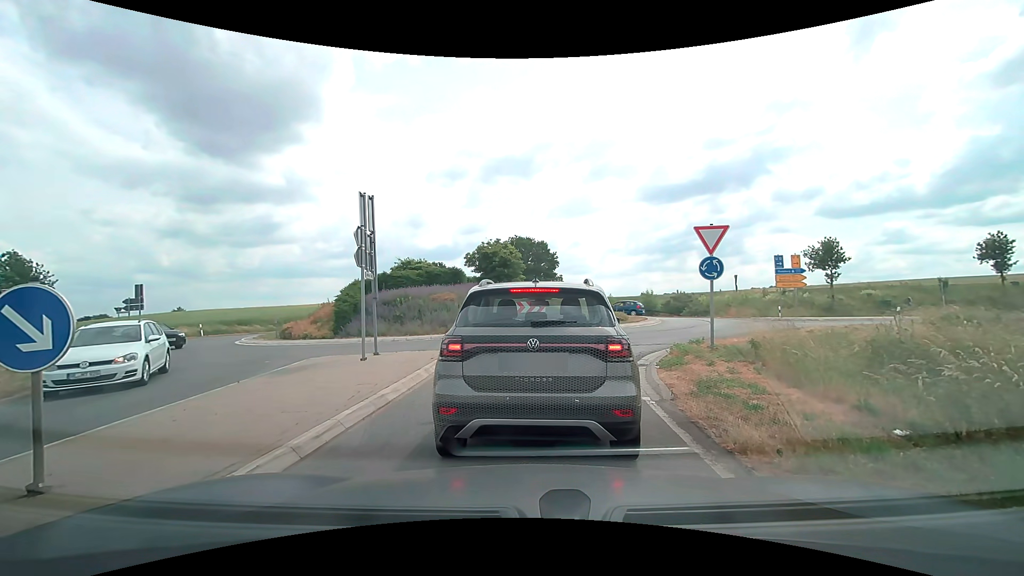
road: secondary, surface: asphalt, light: Day
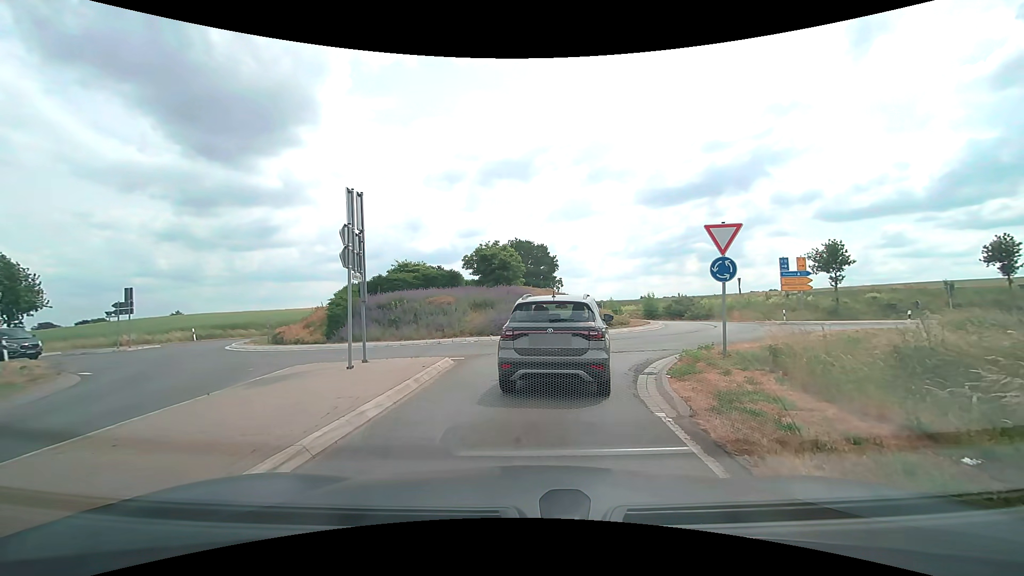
(0.0, +1.0) m; 0°
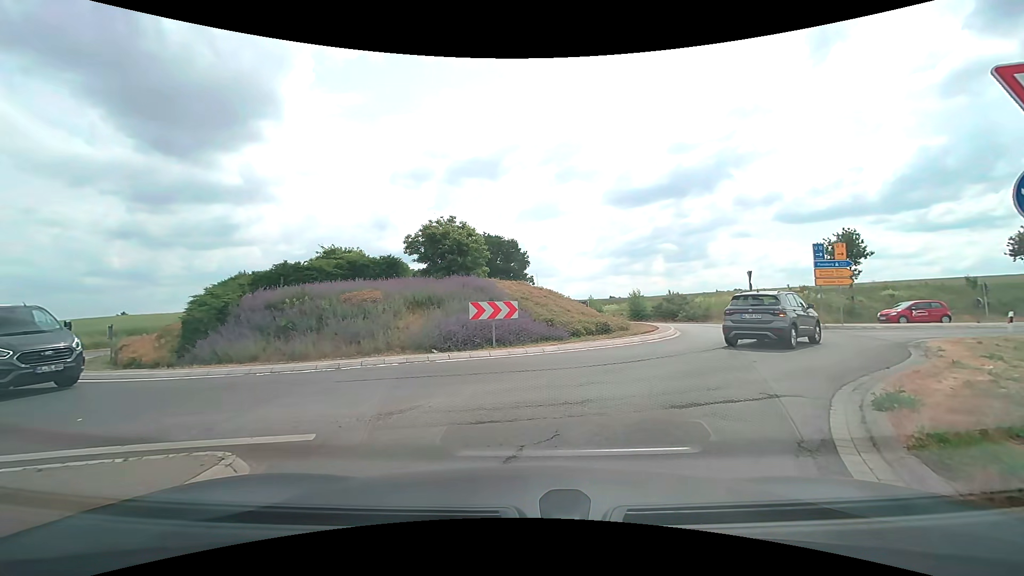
(+0.1, +8.1) m; +3°
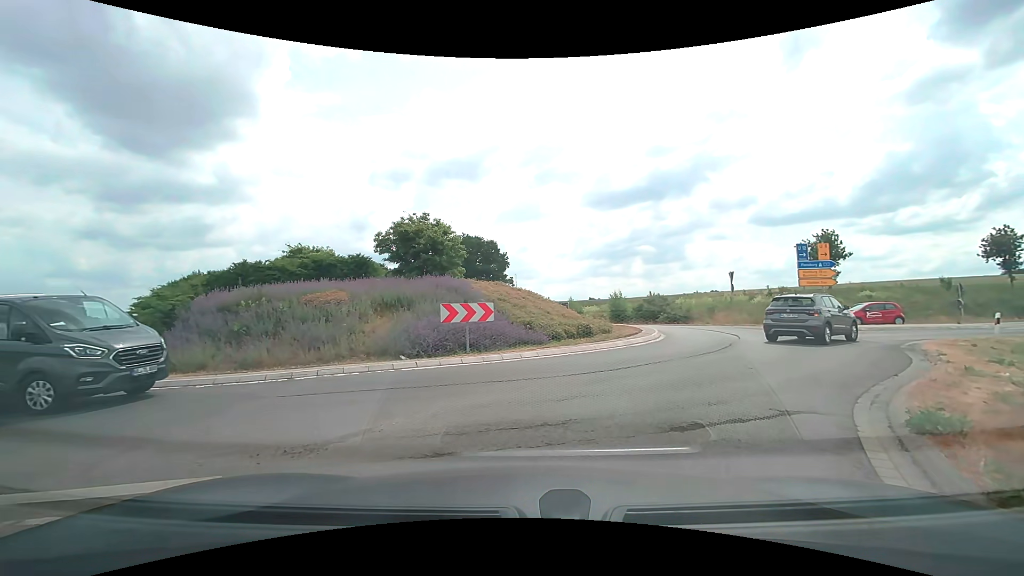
(0.0, +1.1) m; +3°
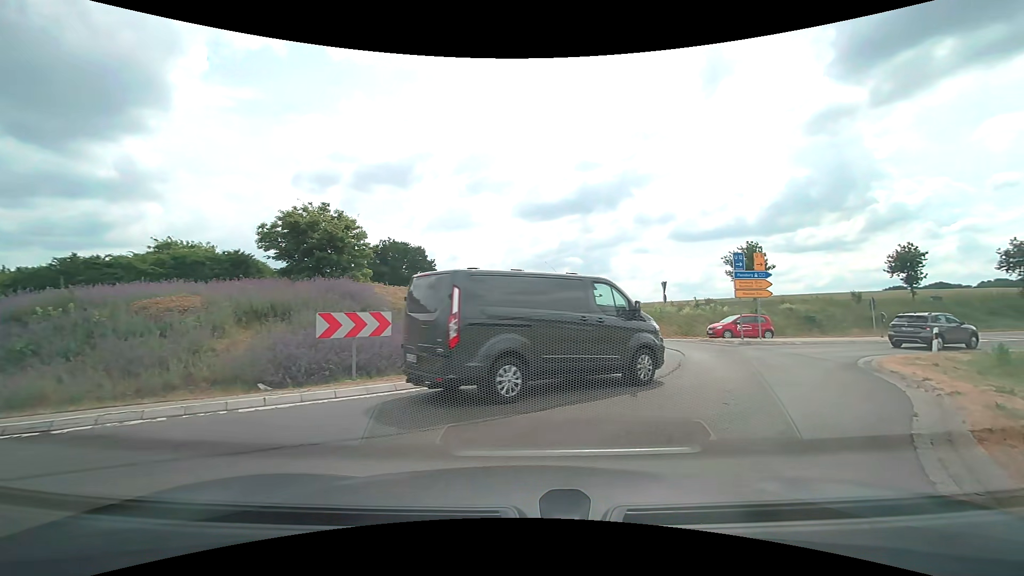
(+0.1, +3.2) m; +7°
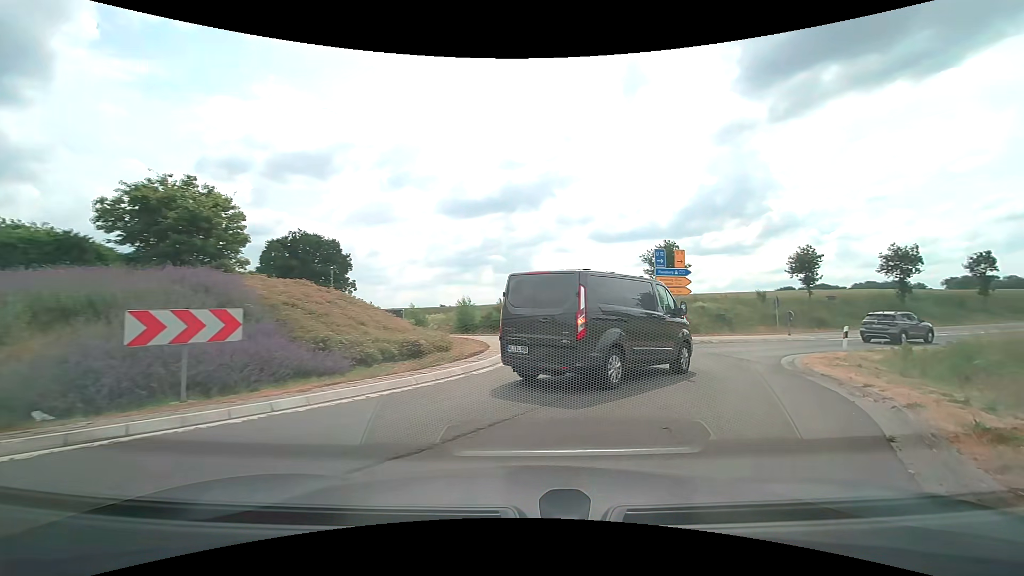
(+0.1, +2.2) m; +8°
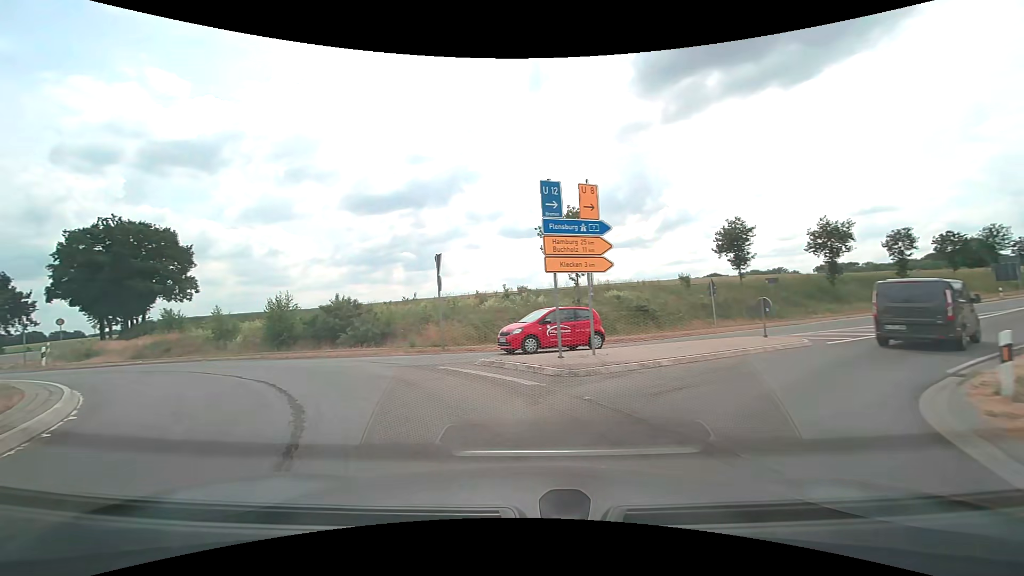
(+3.8, +12.8) m; +12°
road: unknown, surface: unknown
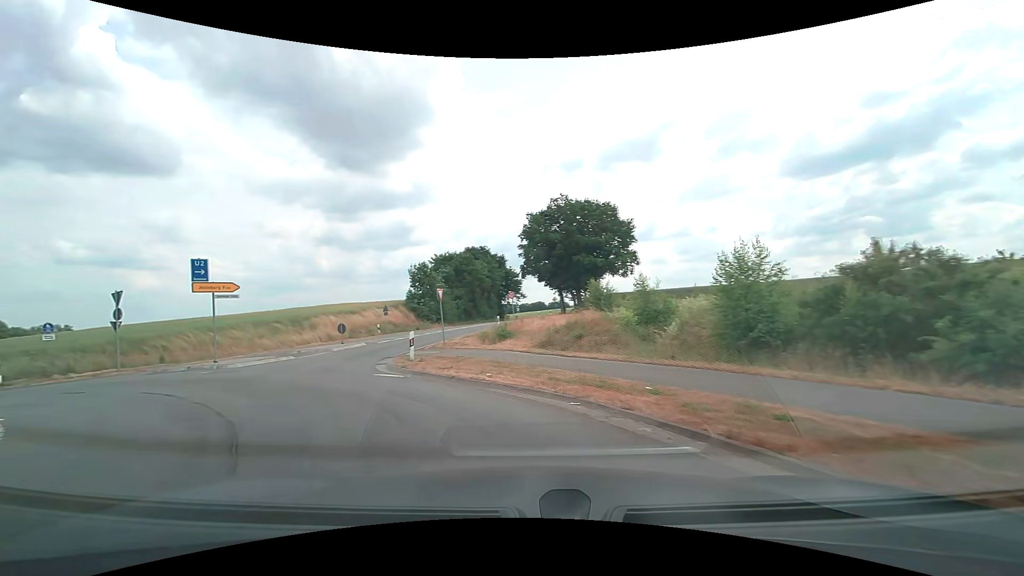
(-6.1, +14.3) m; -47°
(-3, +9) (-11, +16) (-20, +16) (-30, +12) (-39, +9) (-49, +10) (-59, +11) (-69, +12) (-79, +14) (-89, +15) m
